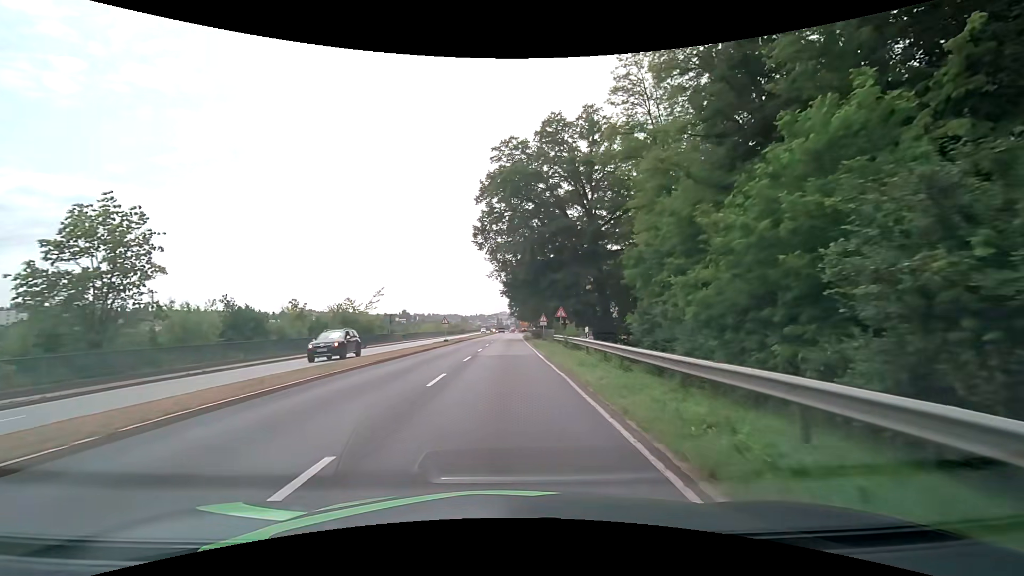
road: primary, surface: asphalt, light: Day
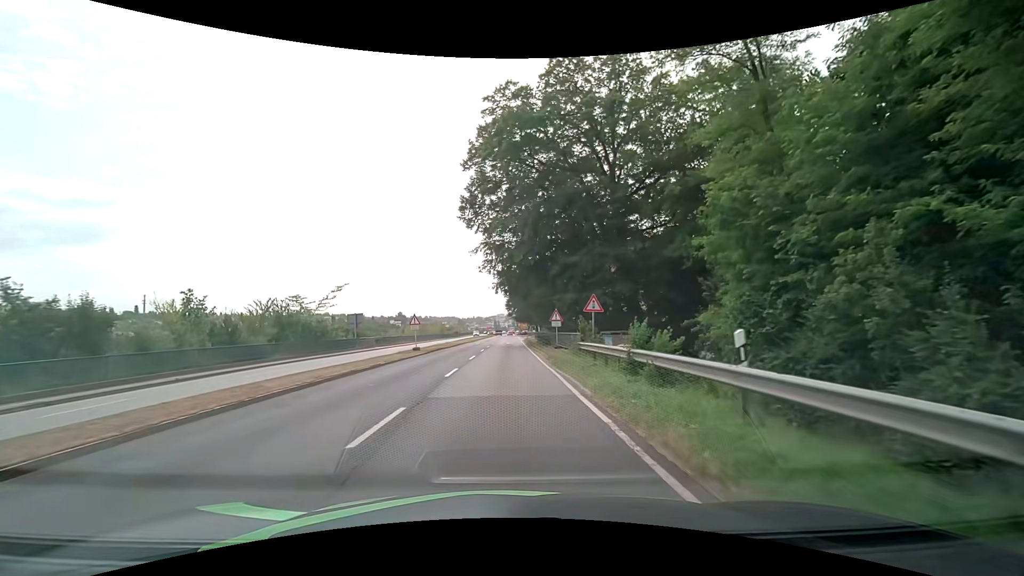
(0.0, +14.6) m; +1°
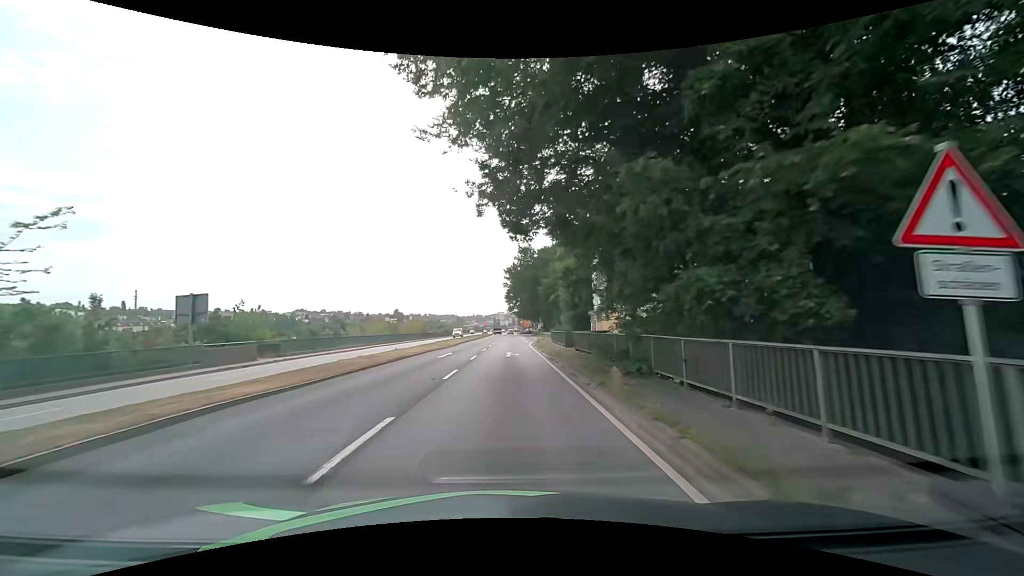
(-0.2, +28.9) m; 0°
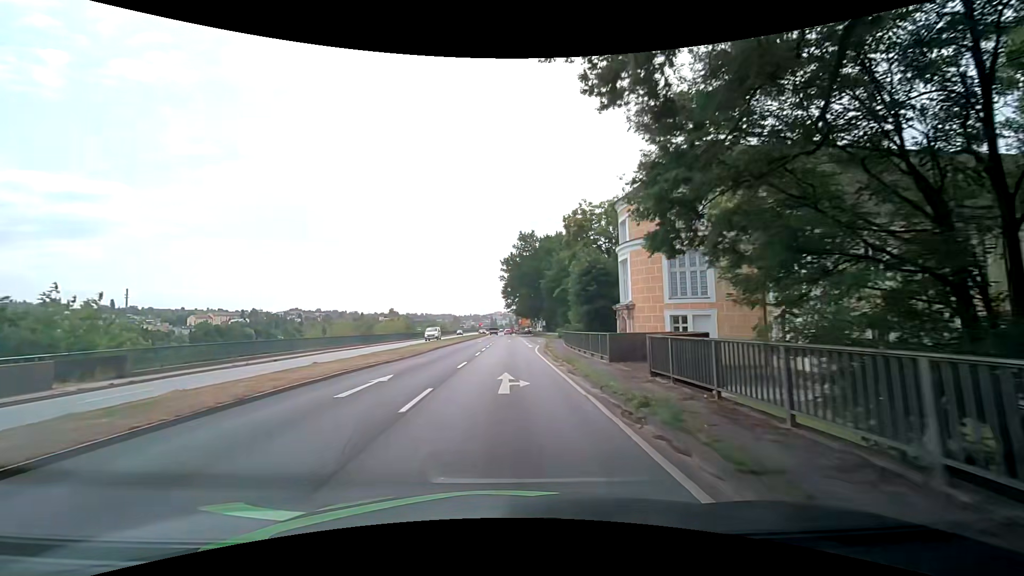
(0.0, +14.4) m; 0°
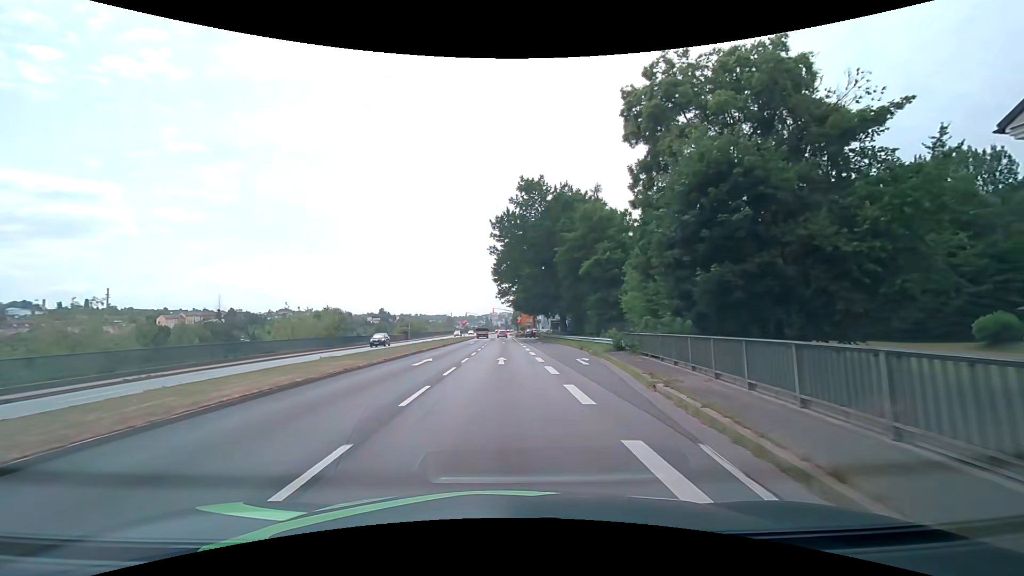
(+0.5, +35.4) m; +1°
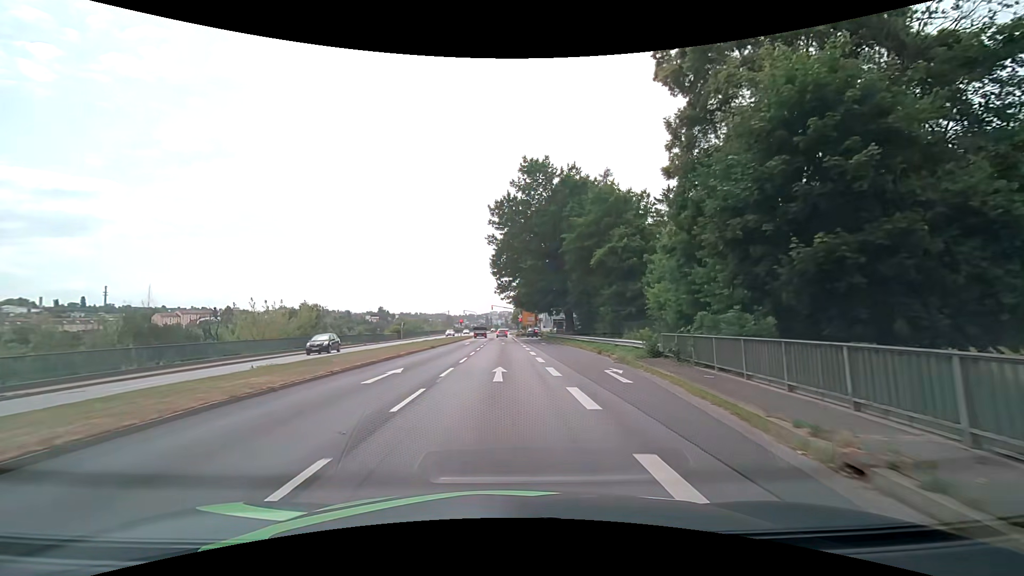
(0.0, +6.7) m; 0°
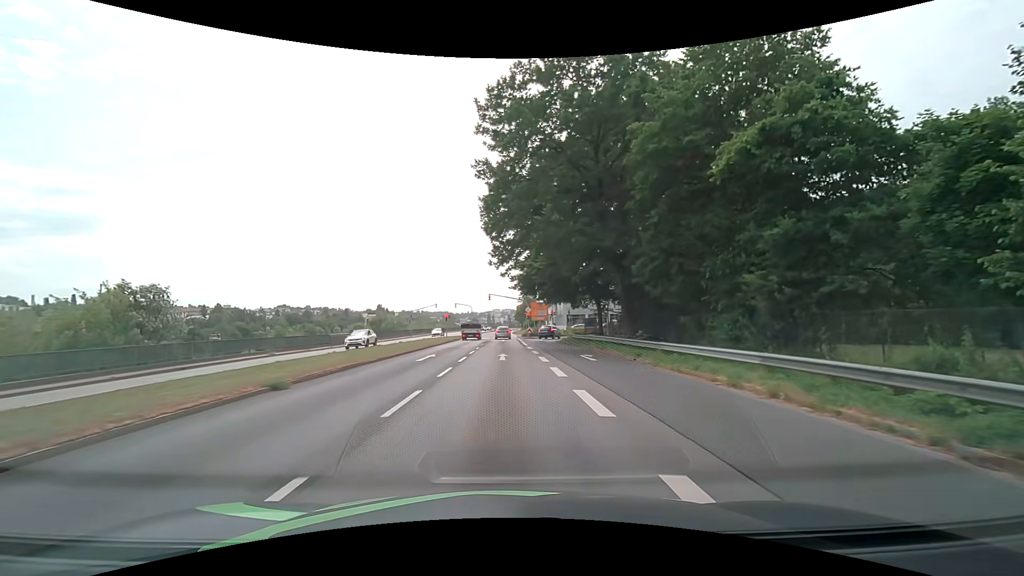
(0.0, +24.5) m; 0°
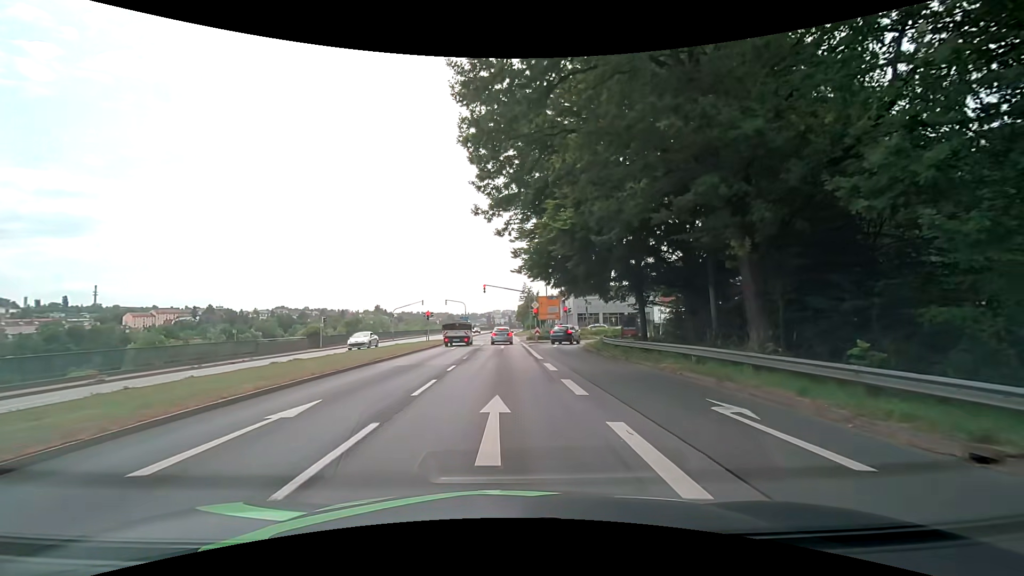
(0.0, +15.3) m; +1°
